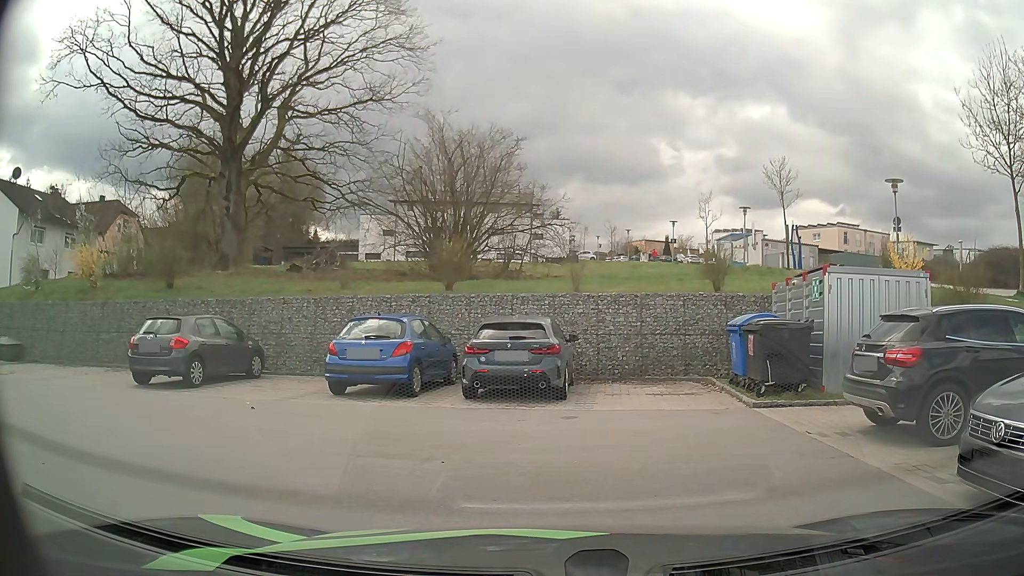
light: Day
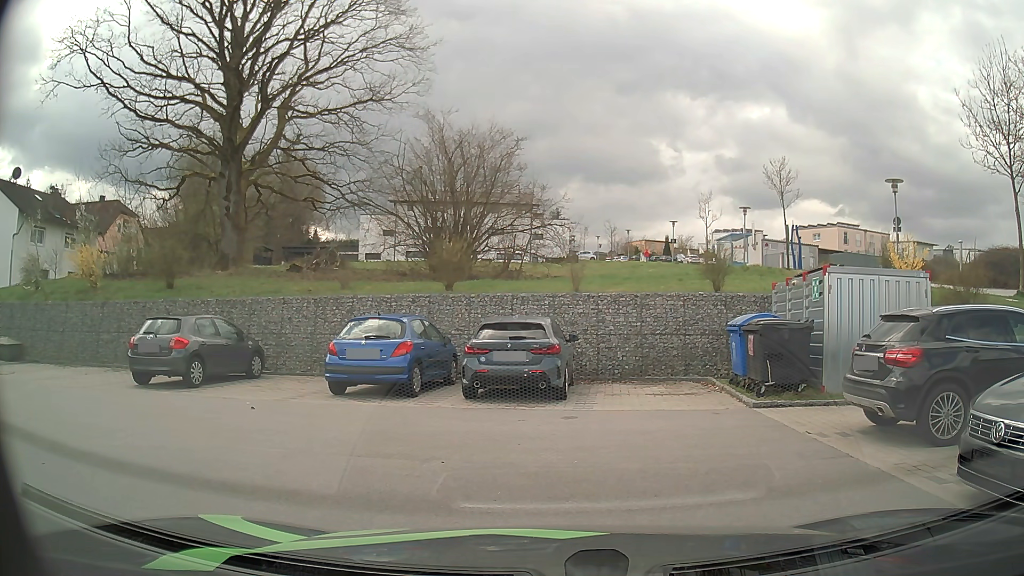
(0.0, 0.0) m; 0°
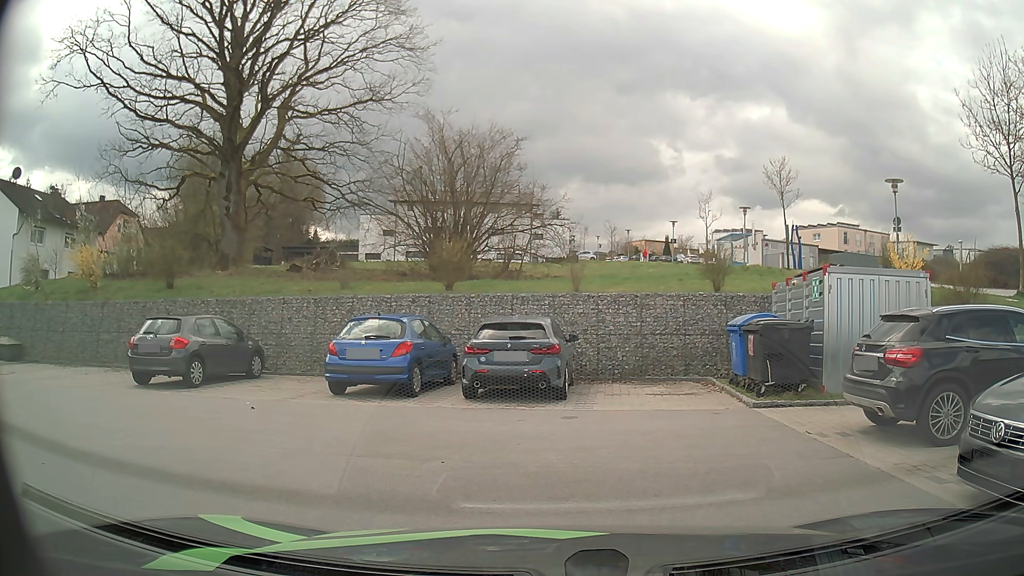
(0.0, 0.0) m; 0°
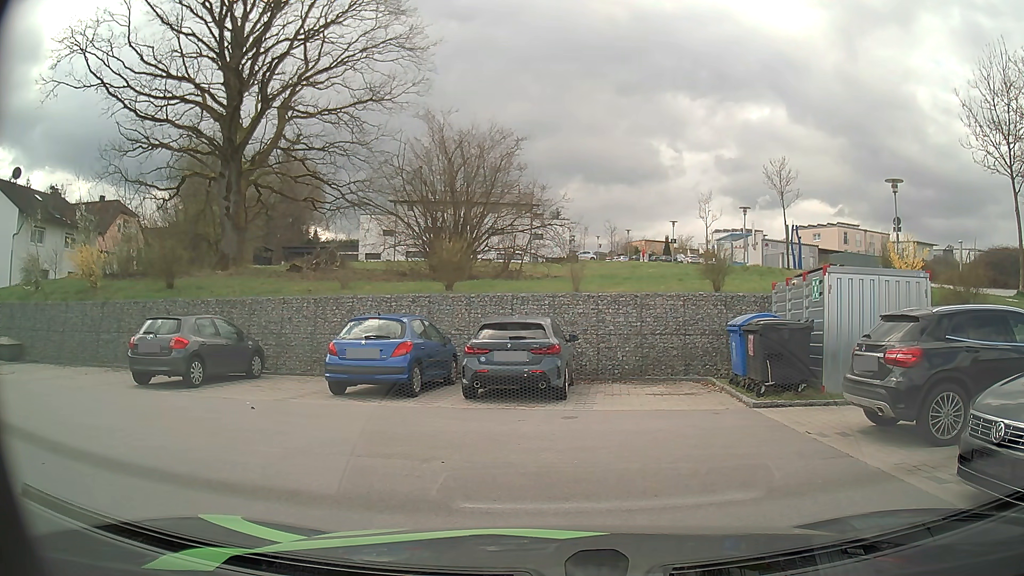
(0.0, 0.0) m; 0°
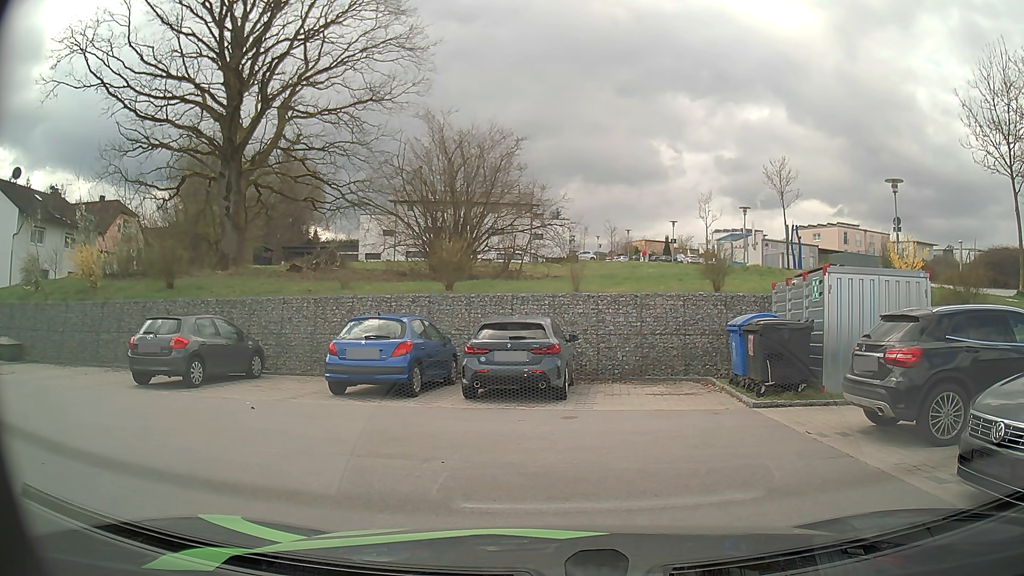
(0.0, 0.0) m; 0°
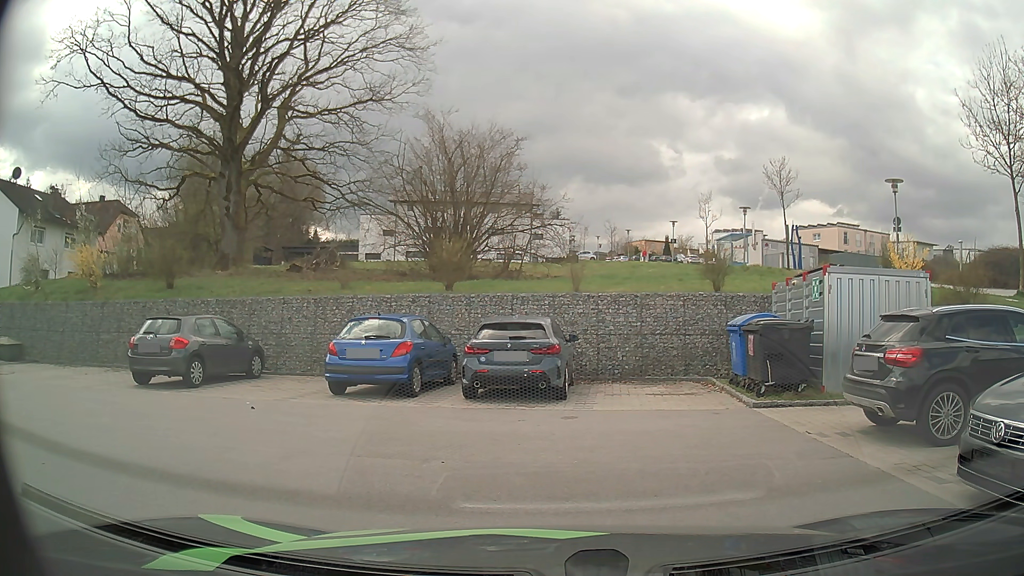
(0.0, 0.0) m; 0°
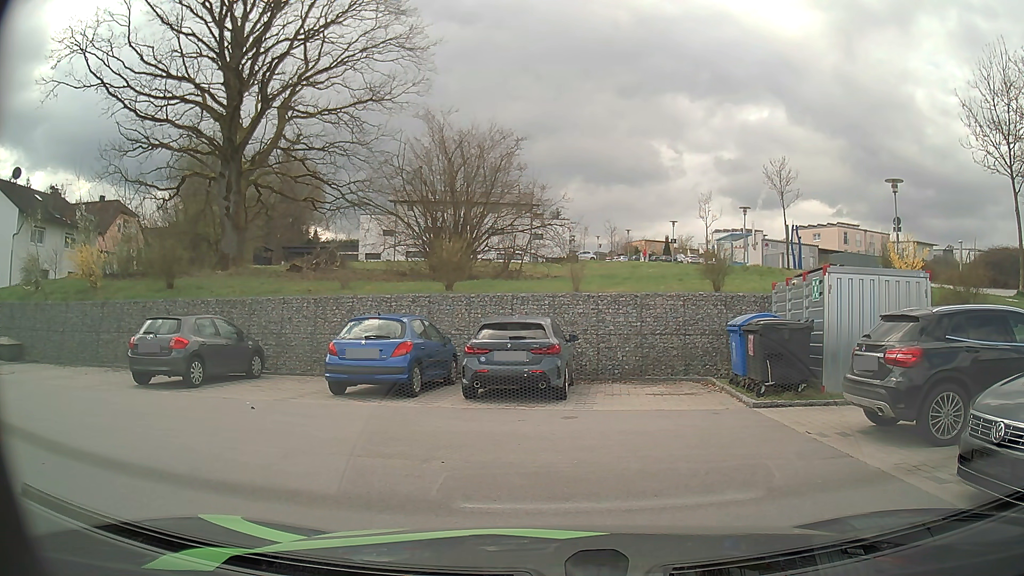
(0.0, 0.0) m; 0°
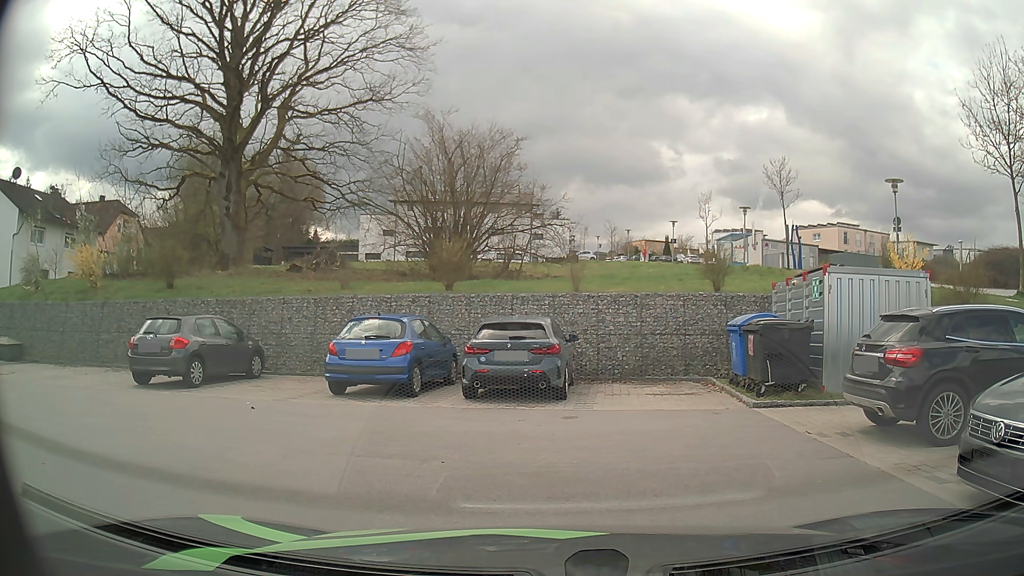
(0.0, 0.0) m; 0°
